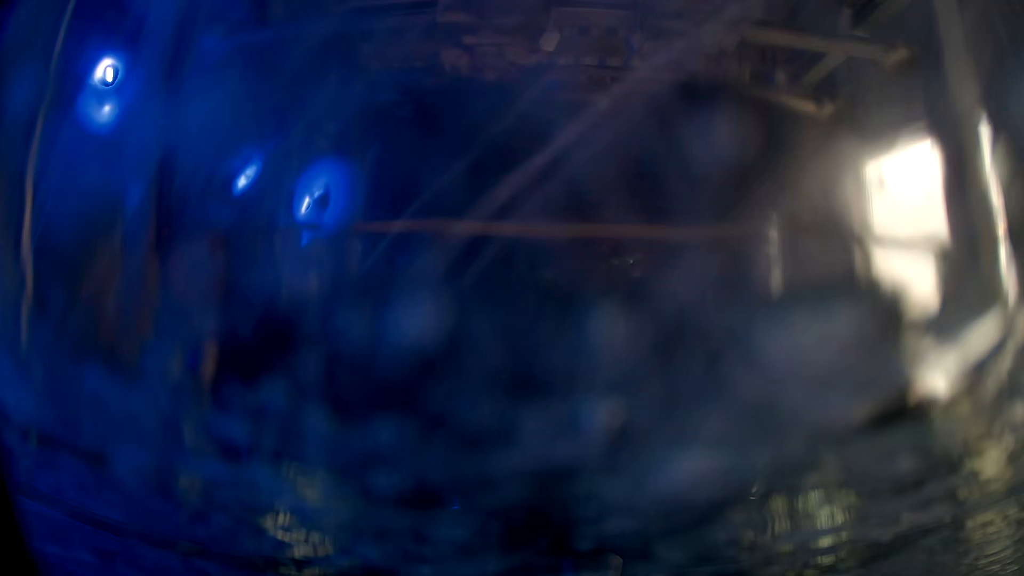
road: service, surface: asphalt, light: Day
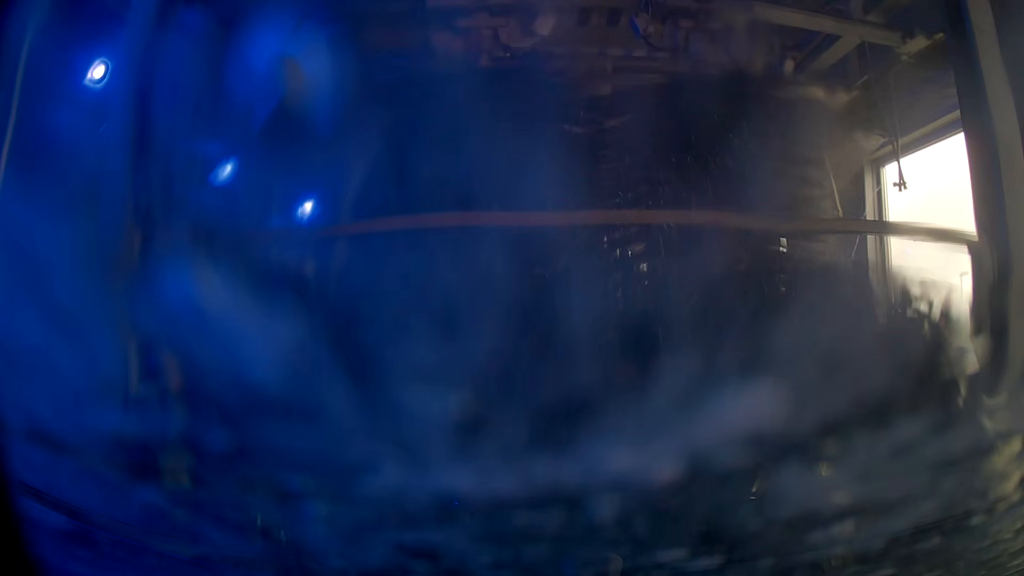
(0.0, +0.1) m; 0°
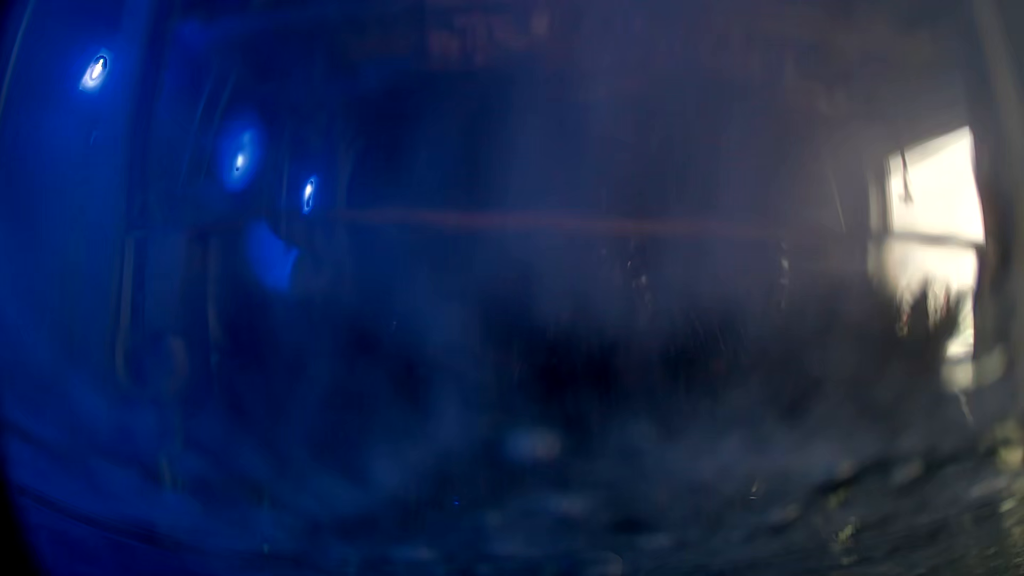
(0.0, 0.0) m; 0°
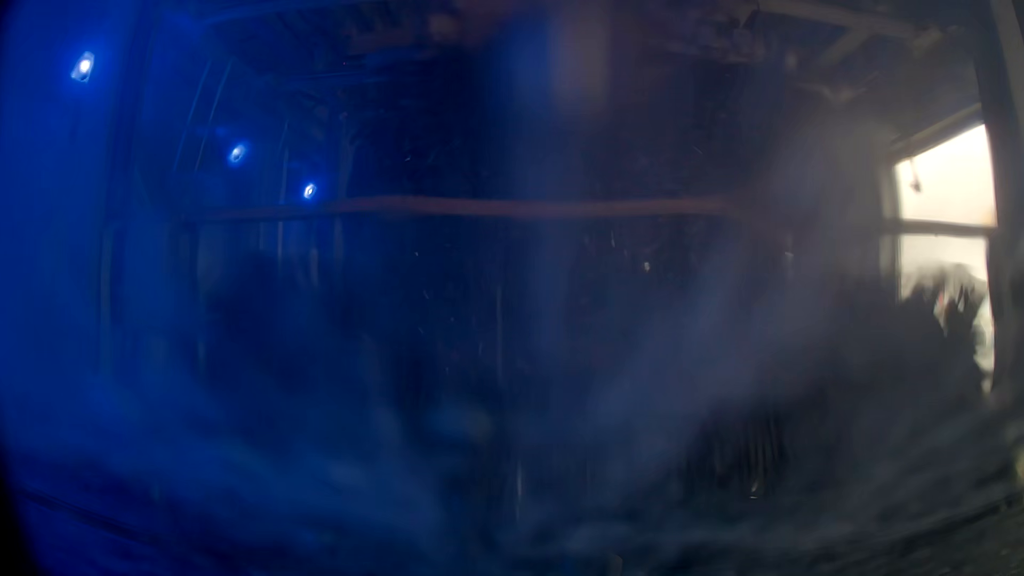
(0.0, +0.1) m; 0°
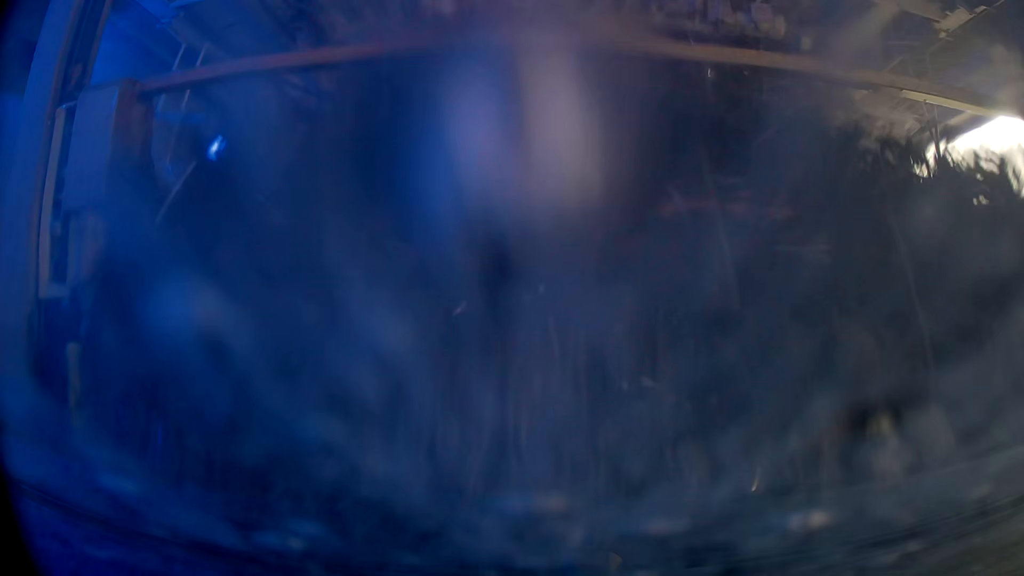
(0.0, +0.2) m; 0°
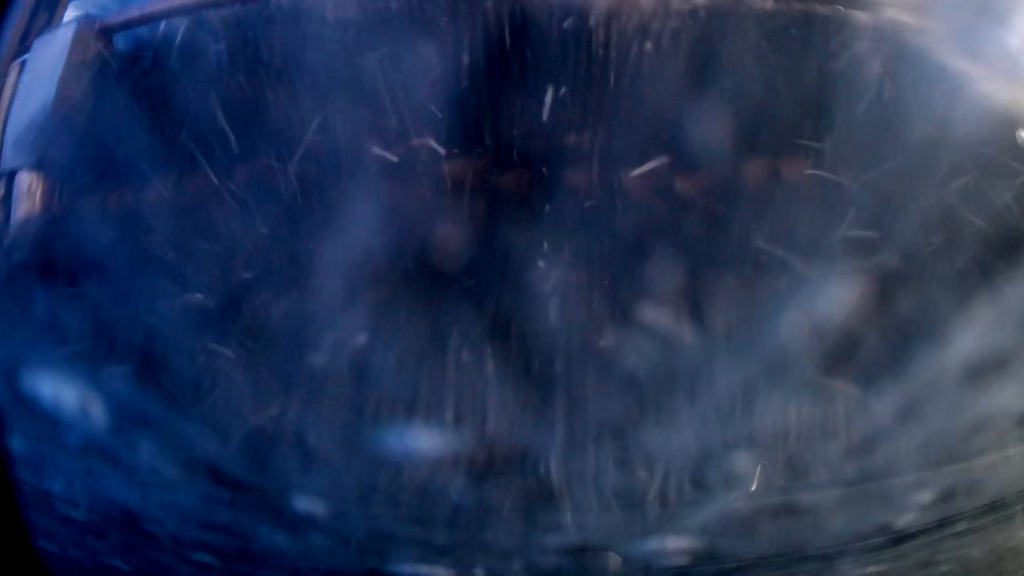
(0.0, +0.2) m; 0°
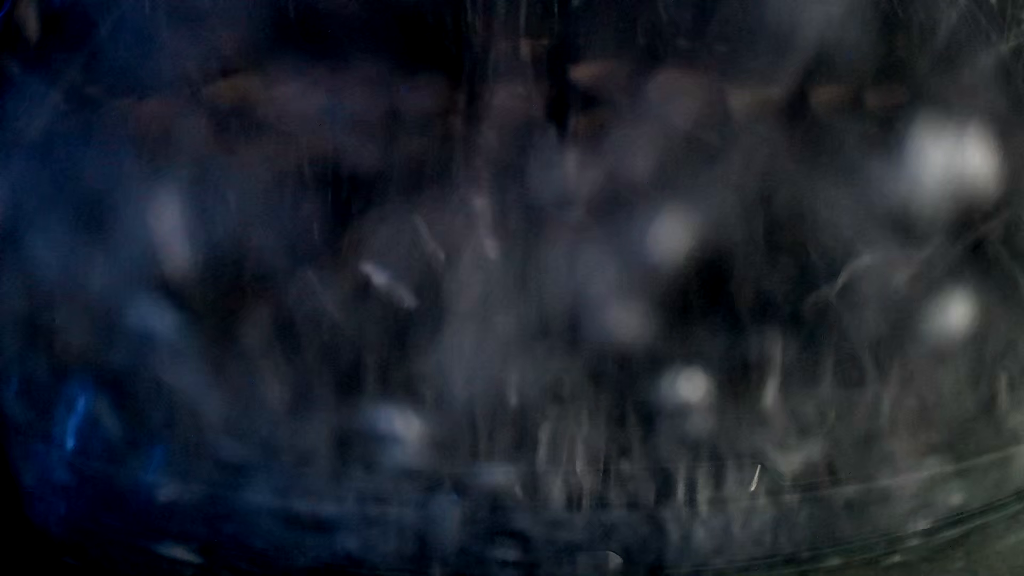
(0.0, +0.2) m; 0°
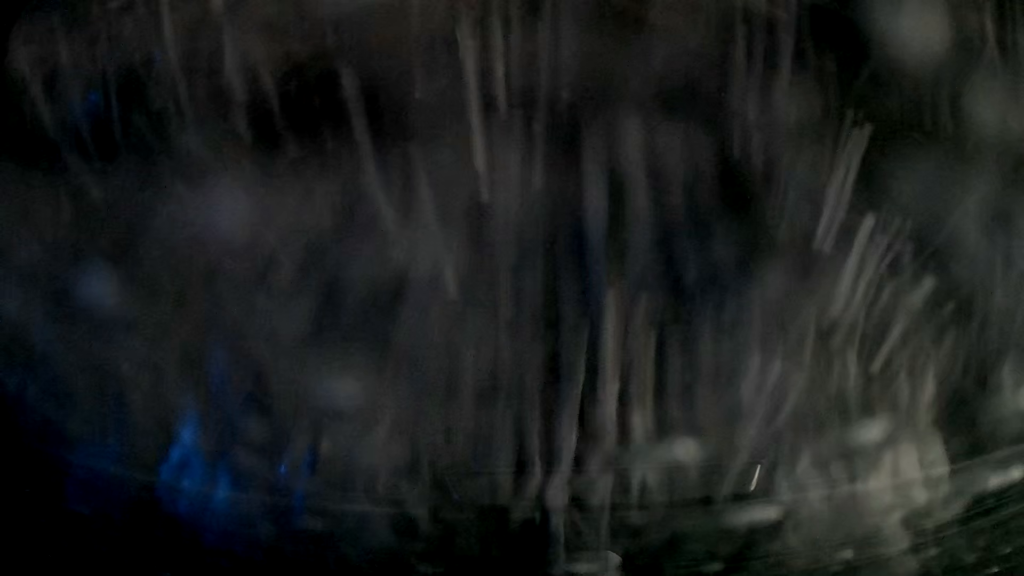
(0.0, +0.1) m; 0°
